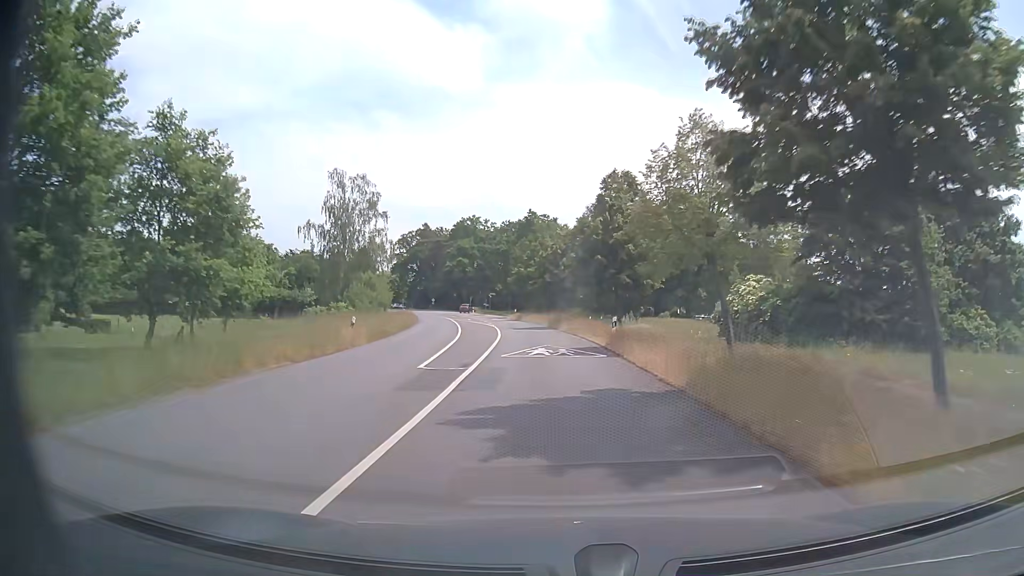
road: secondary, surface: asphalt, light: Day
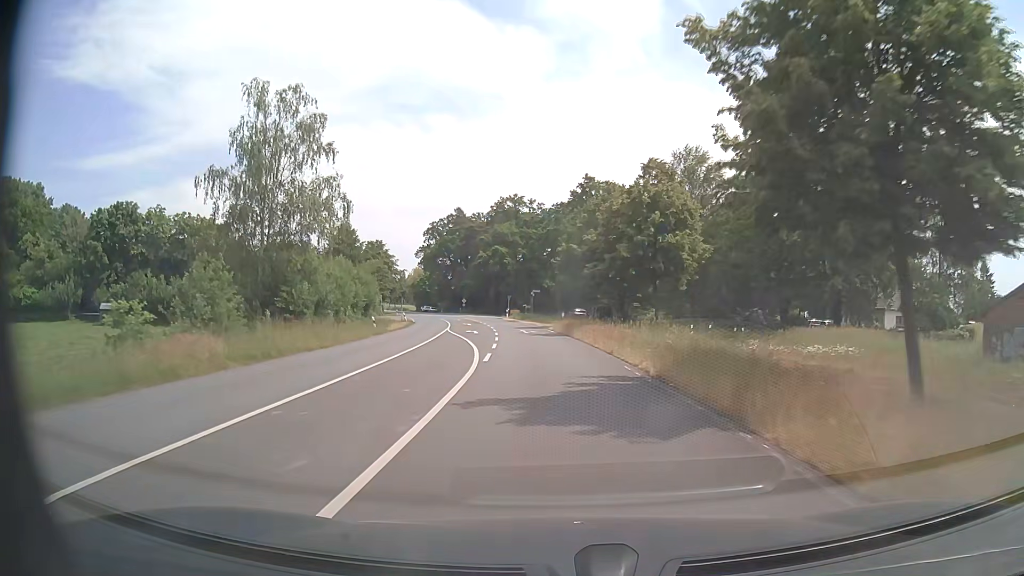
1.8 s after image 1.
(-1.3, +34.4) m; -5°
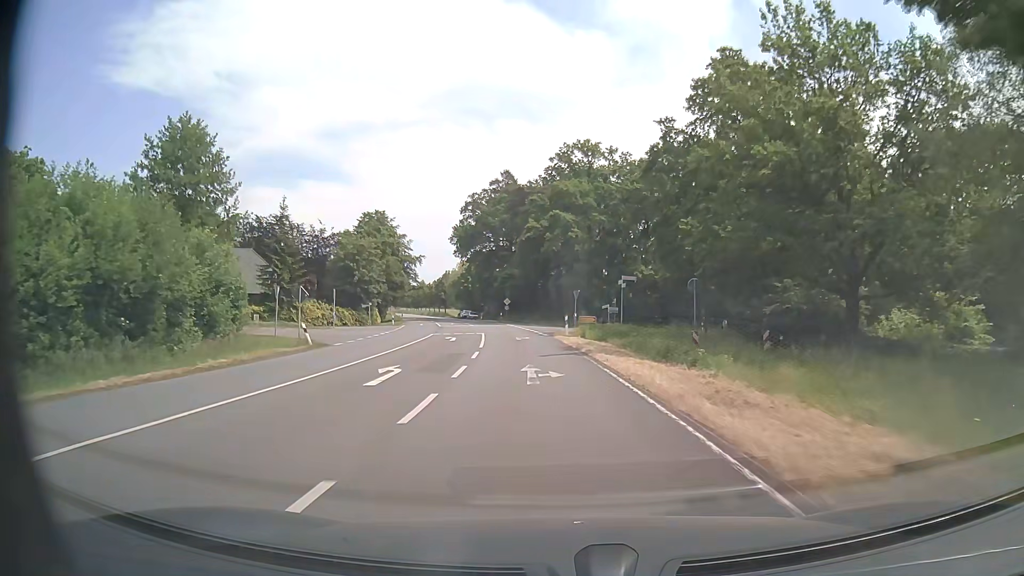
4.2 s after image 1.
(-2.6, +45.8) m; -6°
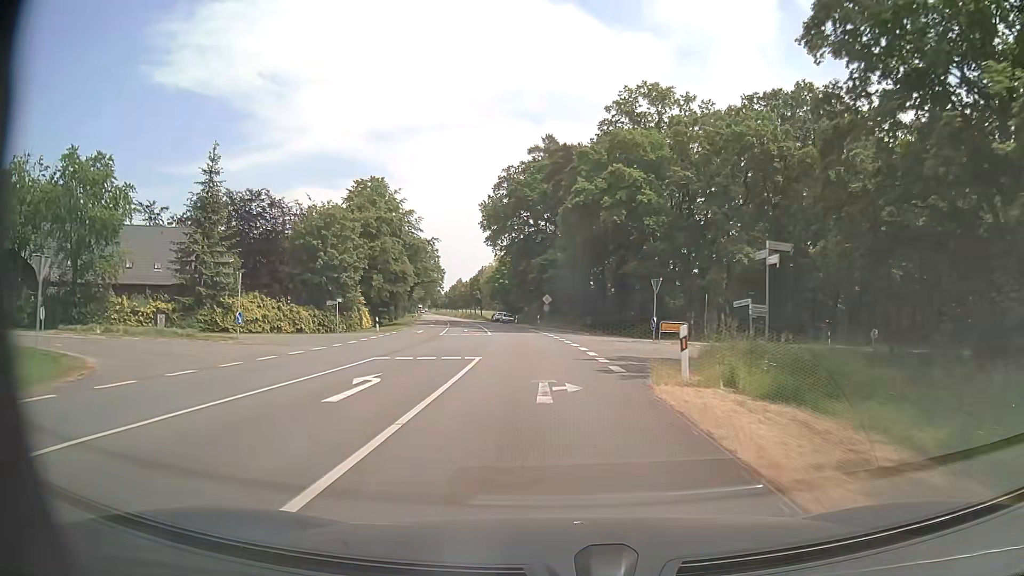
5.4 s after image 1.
(-0.8, +22.9) m; -4°
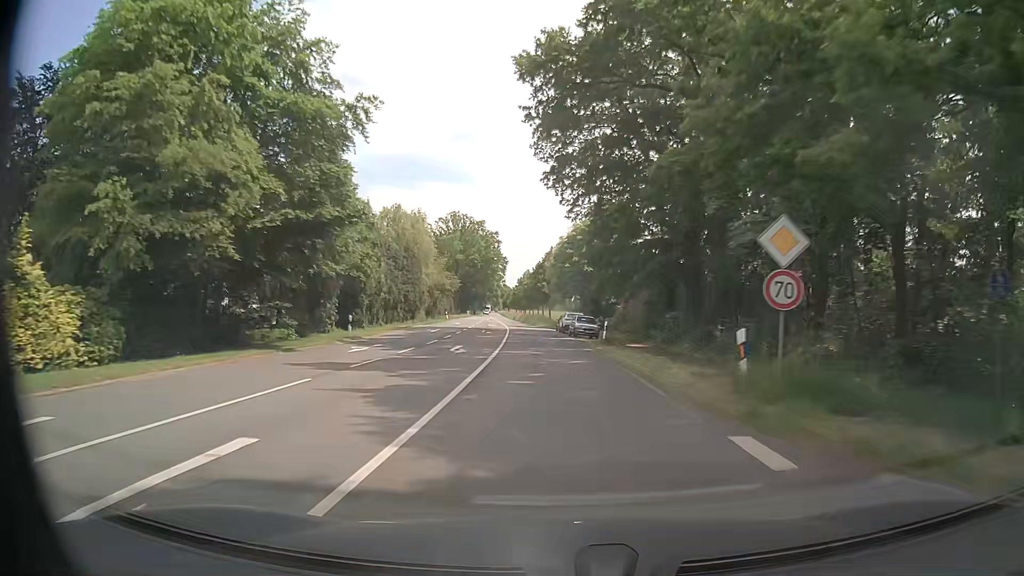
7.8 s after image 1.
(-2.8, +45.7) m; -7°
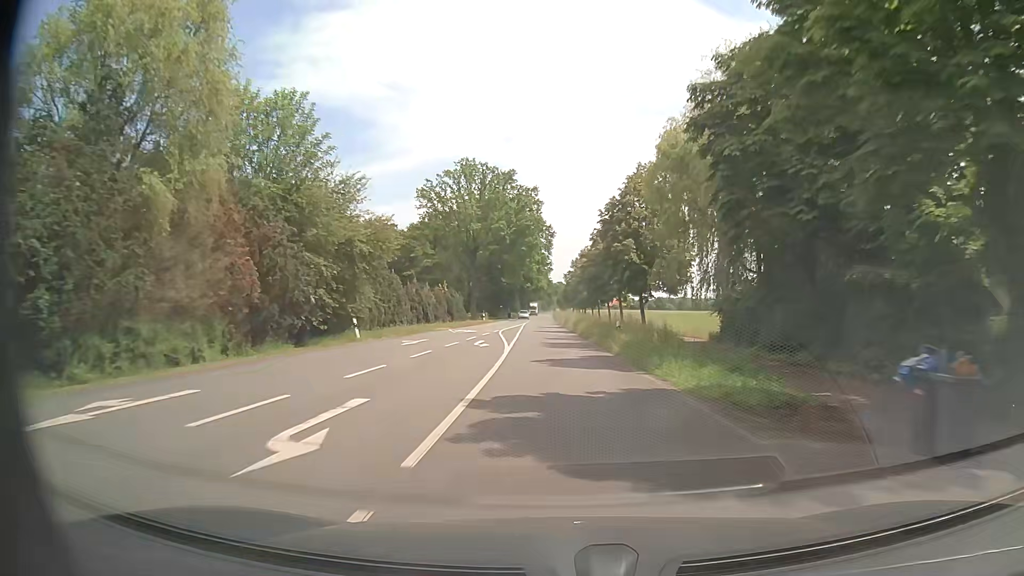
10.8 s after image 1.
(-2.7, +57.3) m; -5°
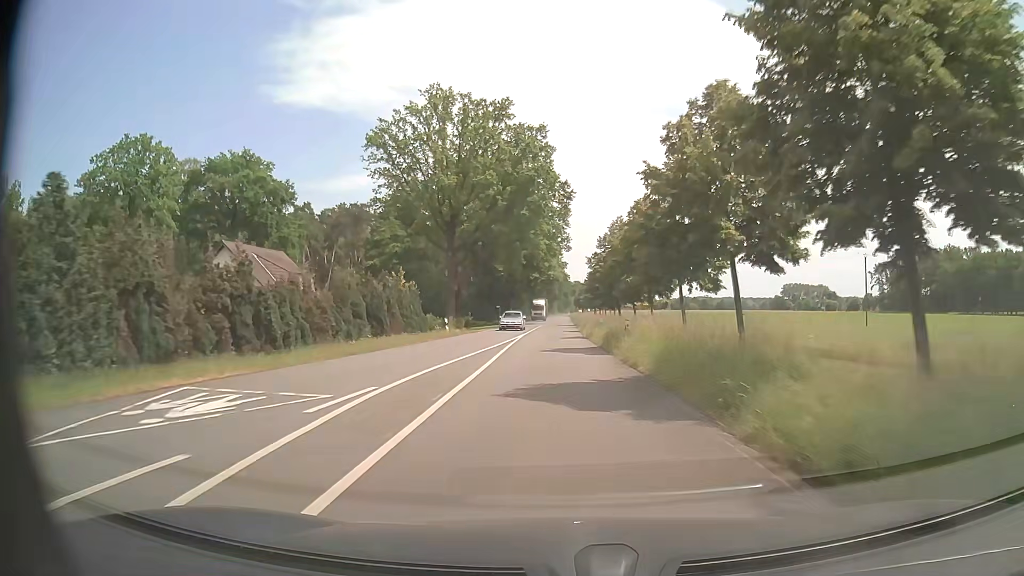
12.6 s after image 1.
(-0.6, +34.5) m; -1°
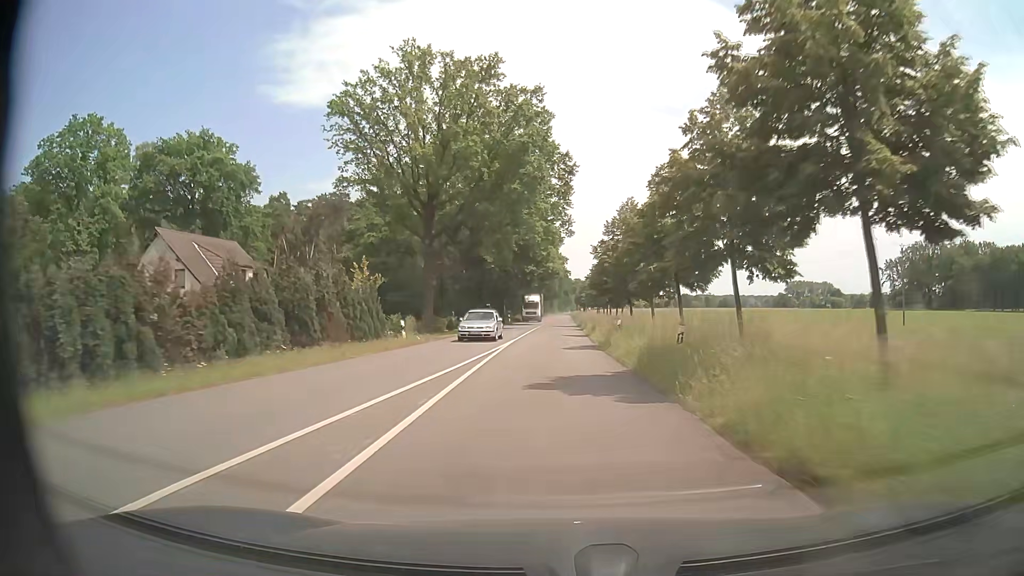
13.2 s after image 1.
(-0.1, +11.5) m; -1°
(0, +10) (0, +20) (0, +30) (0, +40) (+1, +50) (+1, +60) (+1, +70) (+1, +80) (+1, +90) (+1, +100) m
